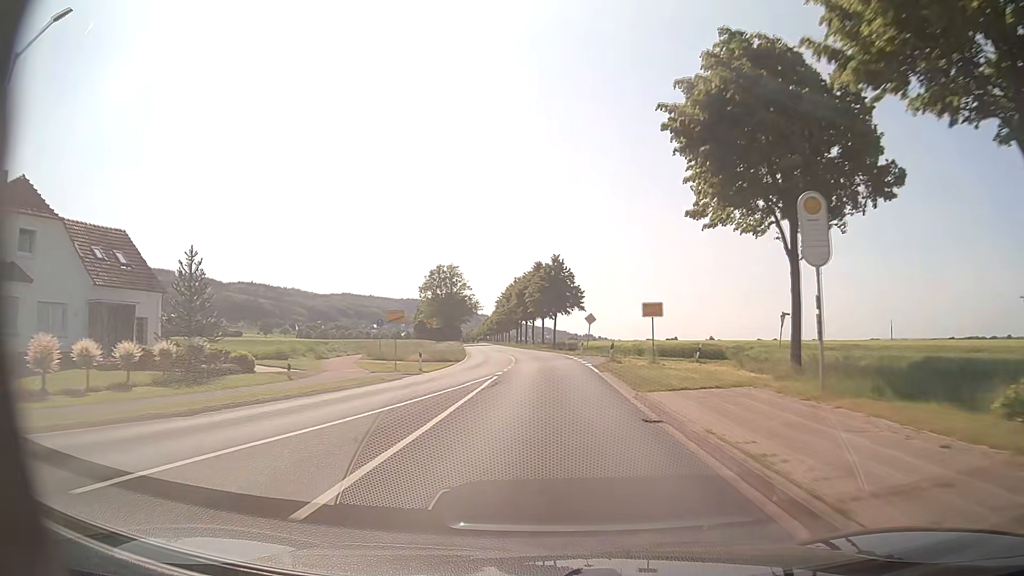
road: primary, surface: asphalt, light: Day
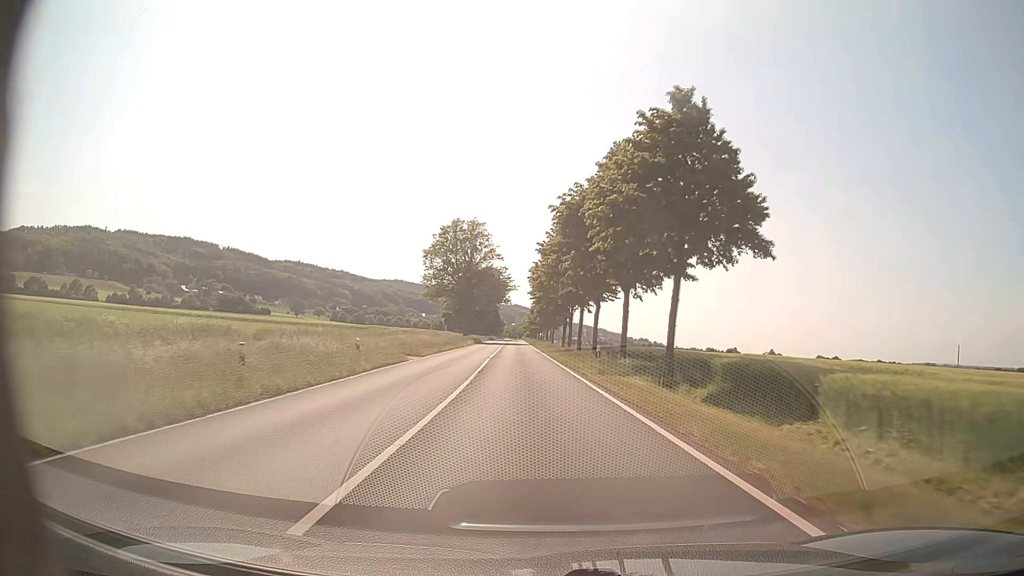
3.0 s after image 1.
(-1.6, +57.8) m; -5°
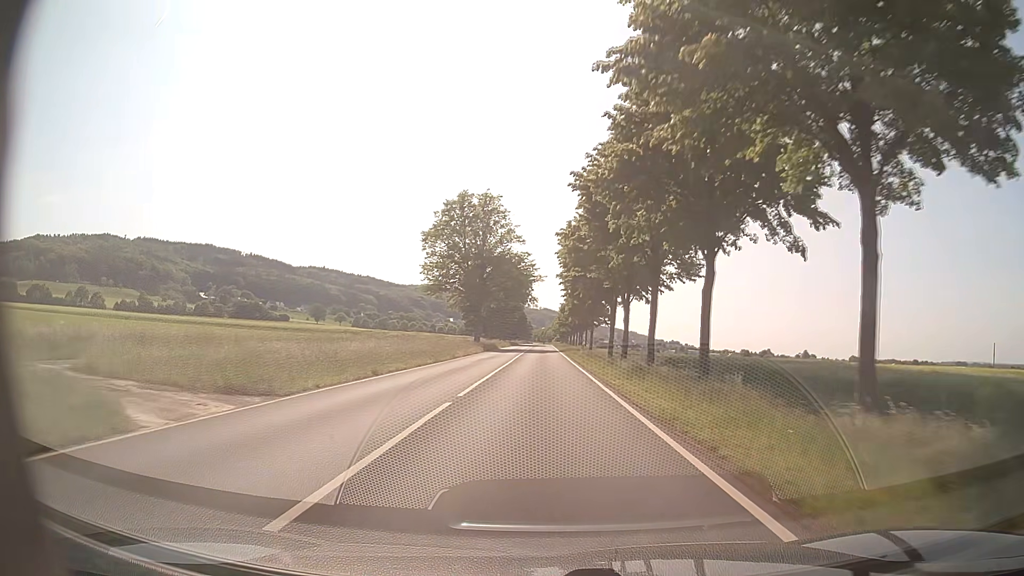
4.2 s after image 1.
(-0.6, +25.1) m; -2°
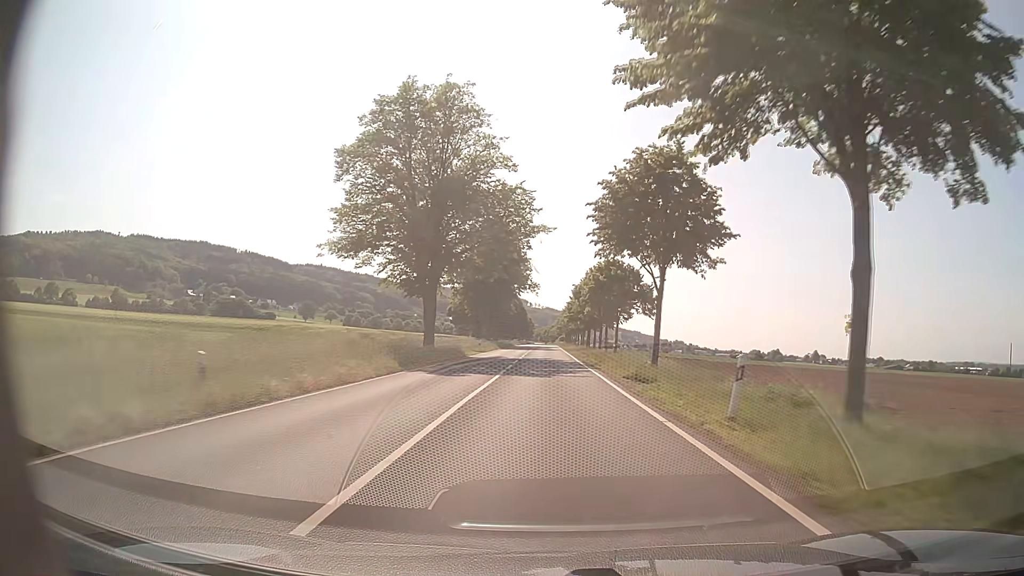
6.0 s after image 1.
(-0.5, +39.6) m; 0°
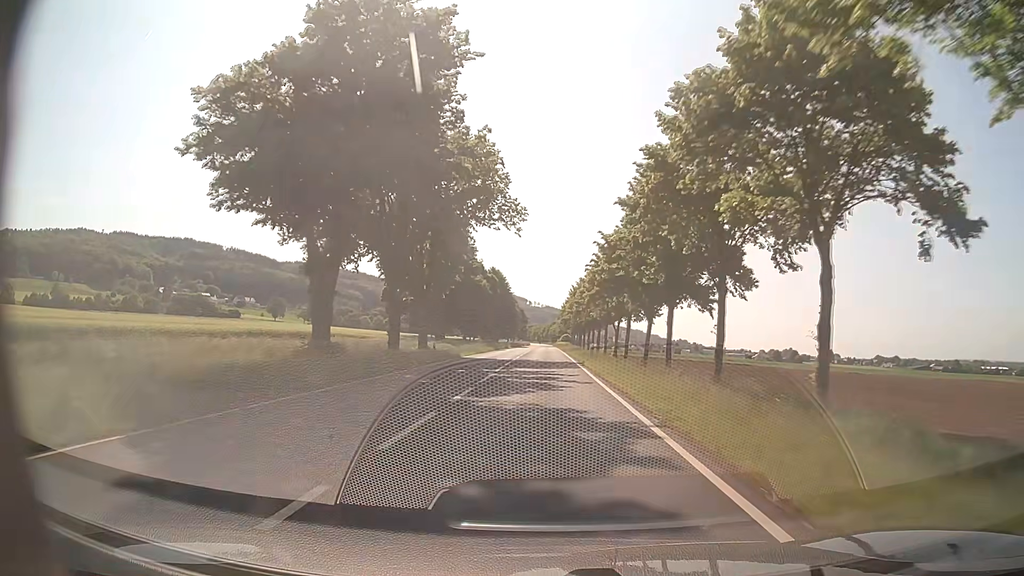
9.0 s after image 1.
(+0.2, +70.7) m; 0°
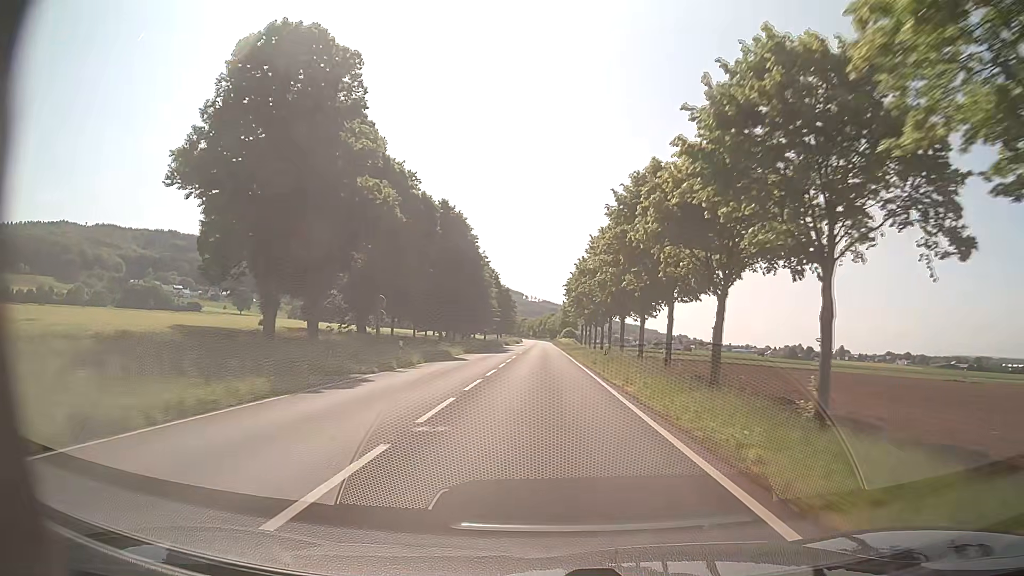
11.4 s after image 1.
(+0.1, +60.0) m; 0°
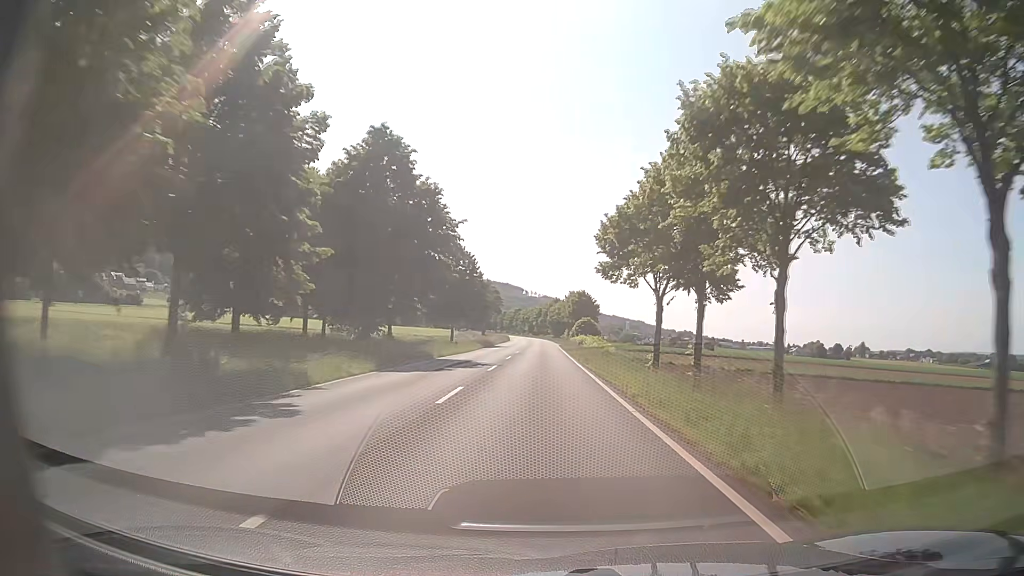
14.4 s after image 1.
(+0.1, +77.4) m; +1°
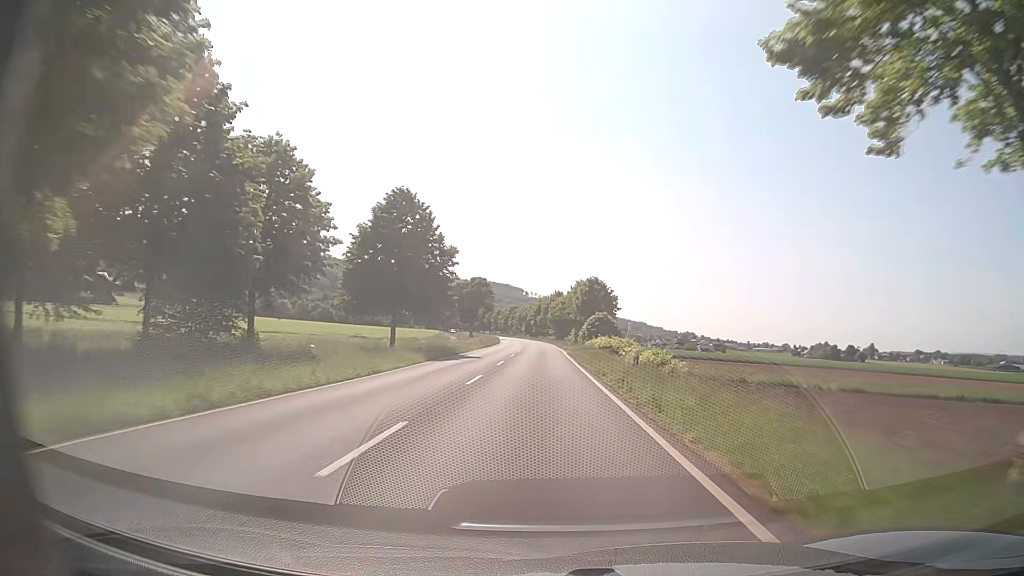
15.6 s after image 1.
(-0.3, +31.2) m; -1°
(0, +10) (0, +20) (0, +30) (0, +40) (0, +50) (0, +60) (0, +70) (0, +80) (0, +90) (-1, +100) m
